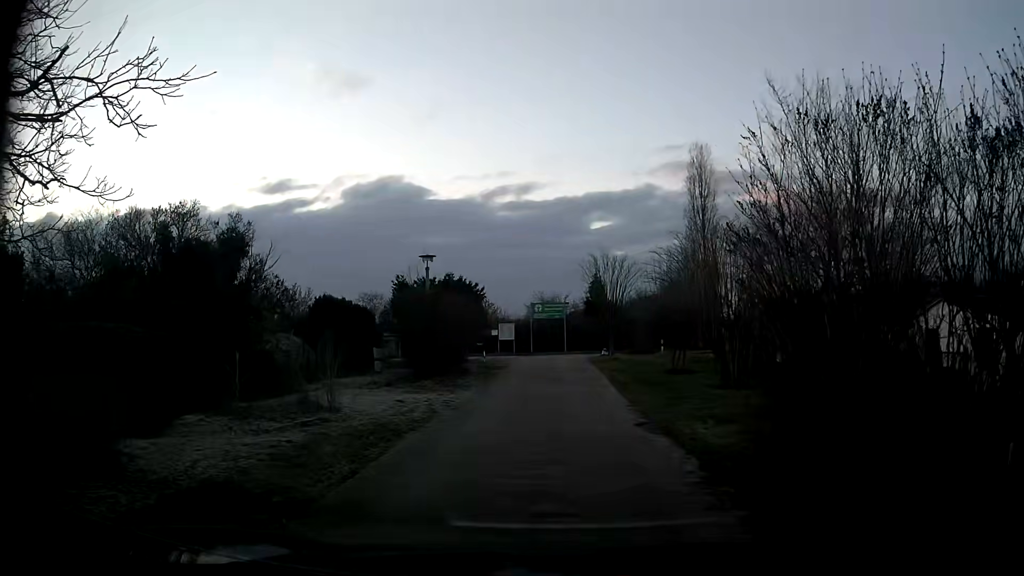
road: residential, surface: asphalt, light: Day
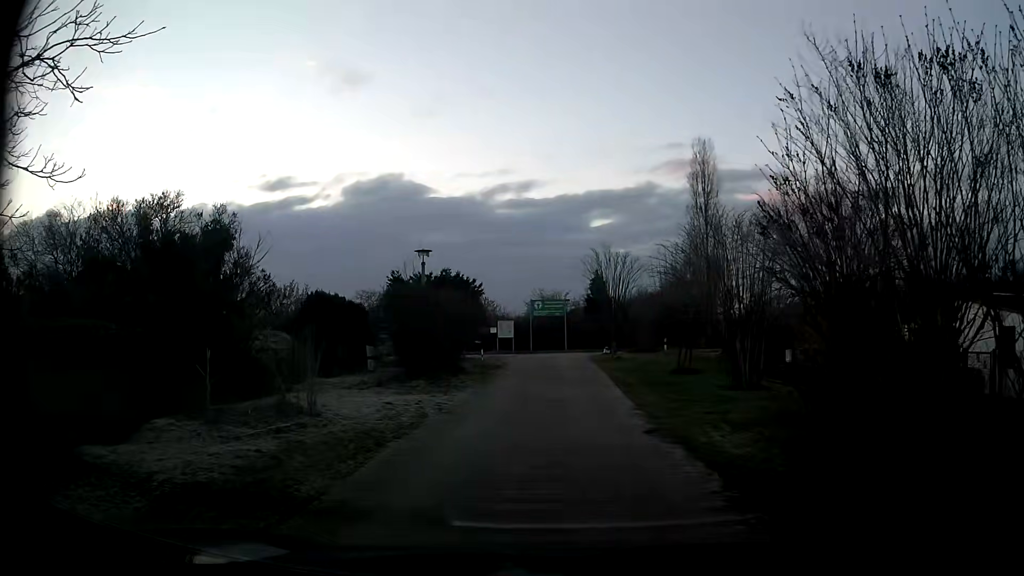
(0.0, +1.0) m; -2°
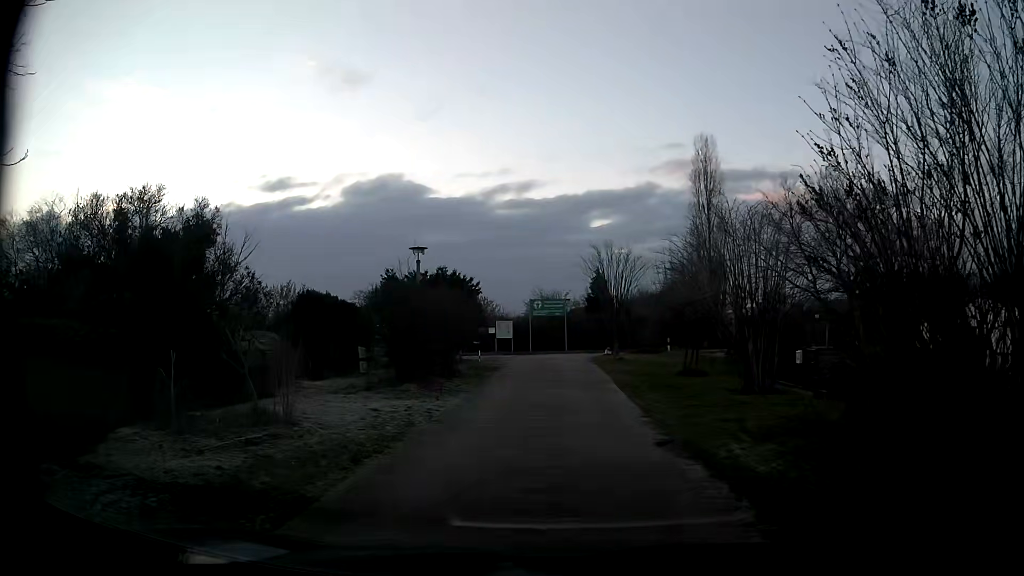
(0.0, +1.0) m; 0°
